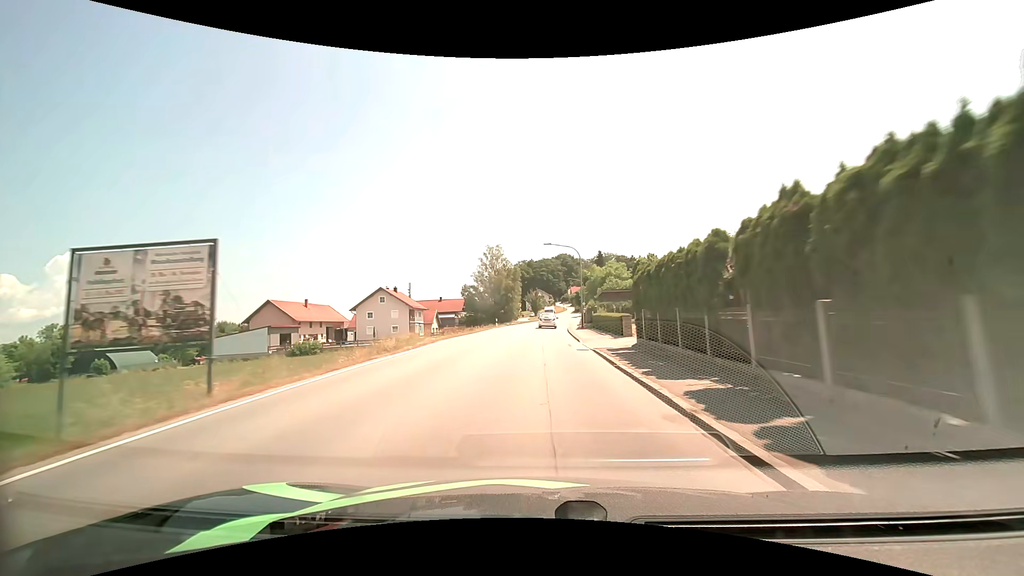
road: secondary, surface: asphalt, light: Day
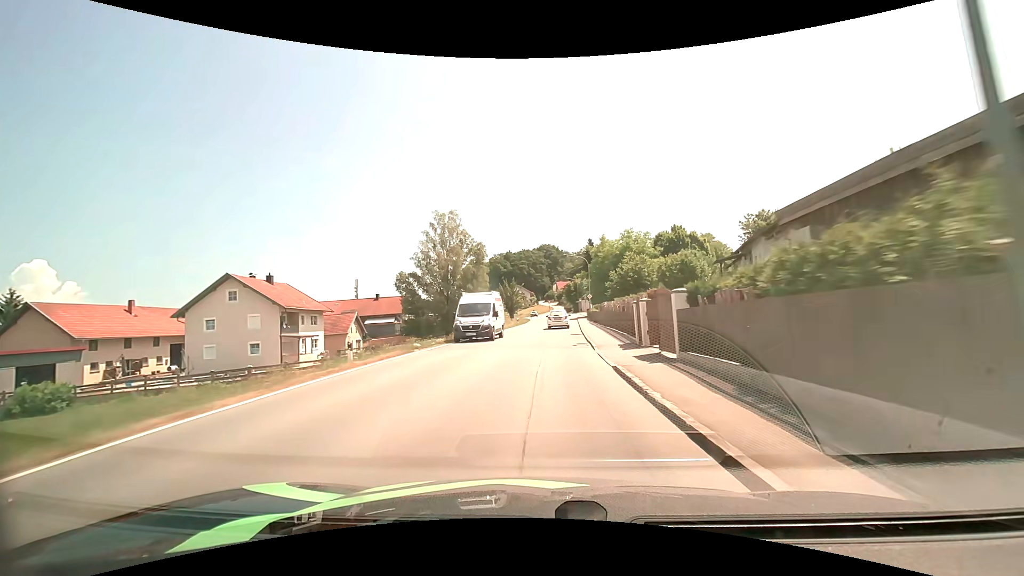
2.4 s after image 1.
(+0.5, +39.2) m; +2°
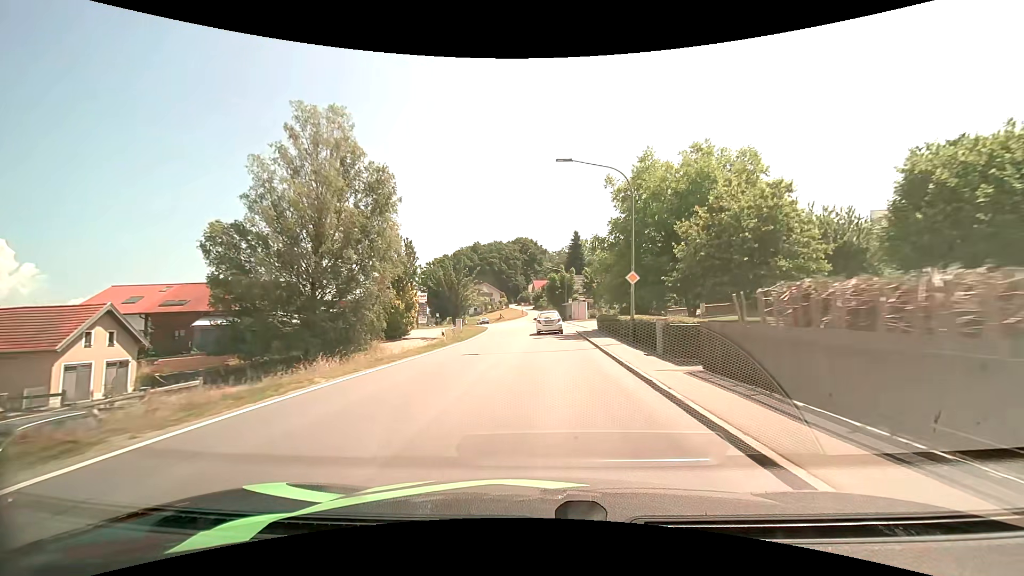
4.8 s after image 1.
(+0.8, +37.0) m; +2°
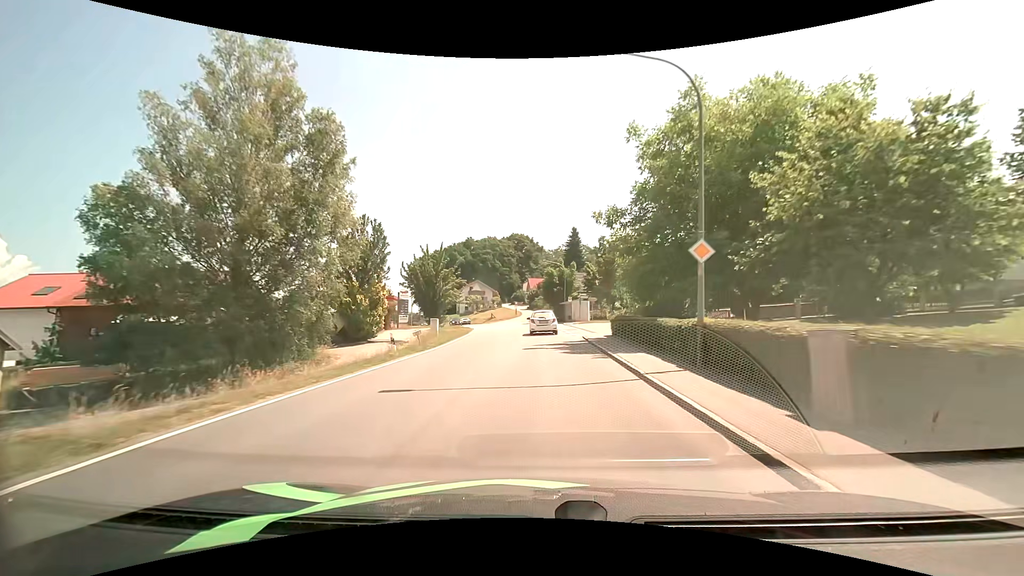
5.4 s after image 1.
(+0.1, +8.8) m; 0°
(0, +10) (0, +20) (0, +30) (0, +40) (-1, +50) (-3, +60) (-5, +70) (-7, +79) (-10, +89) (-14, +98) m
